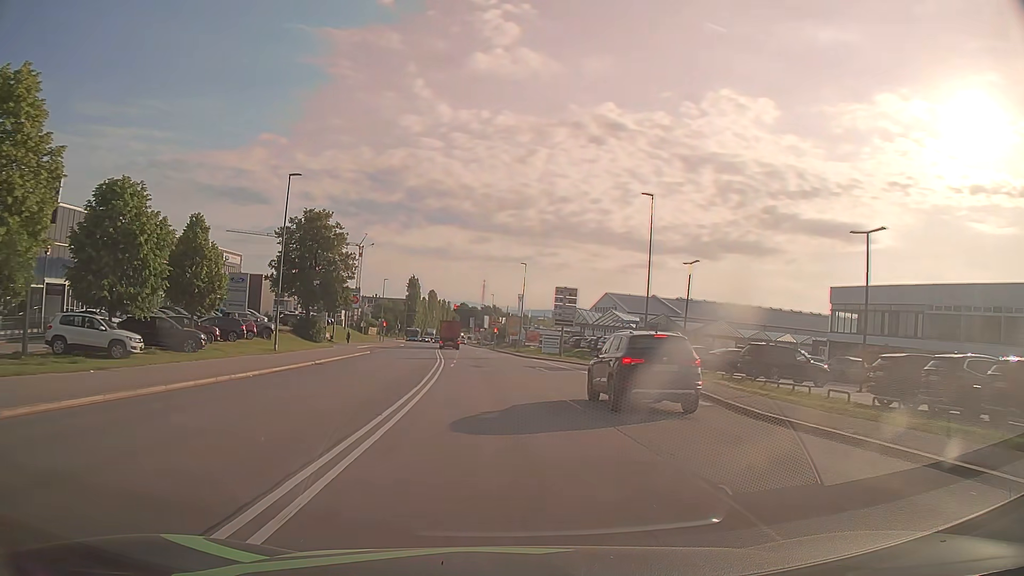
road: secondary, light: Day
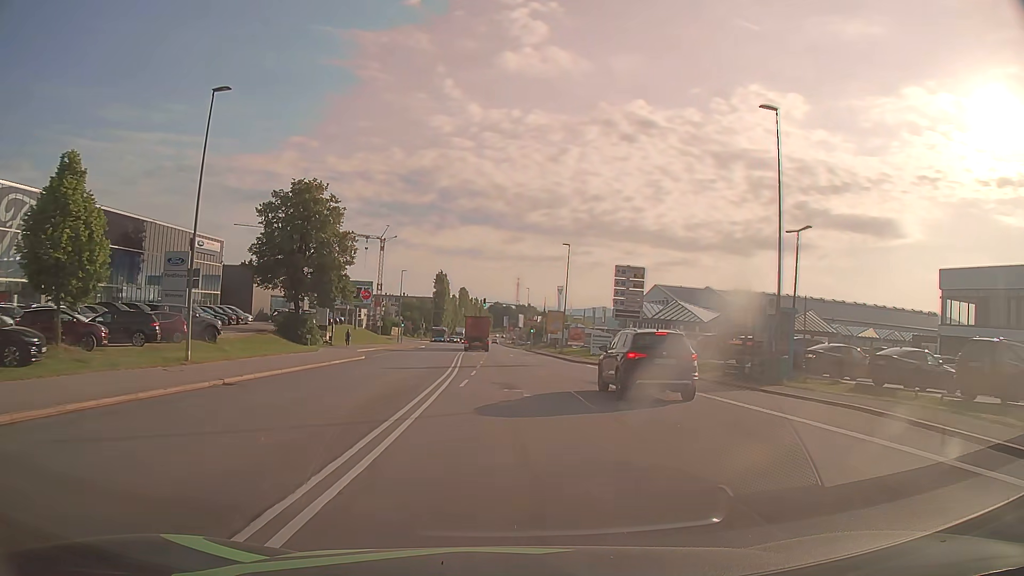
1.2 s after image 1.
(-0.4, +15.1) m; -3°
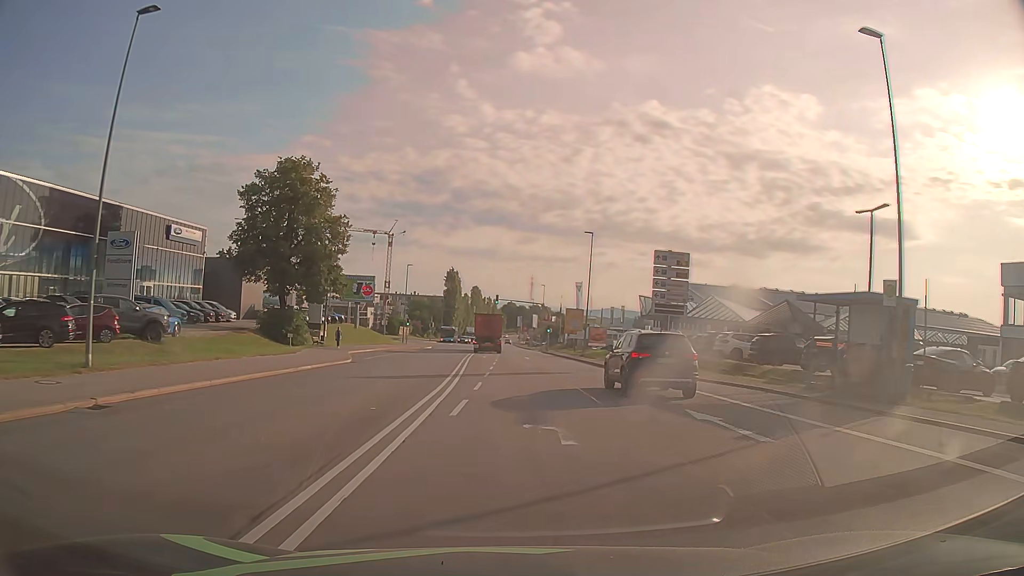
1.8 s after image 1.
(-0.1, +7.4) m; -1°
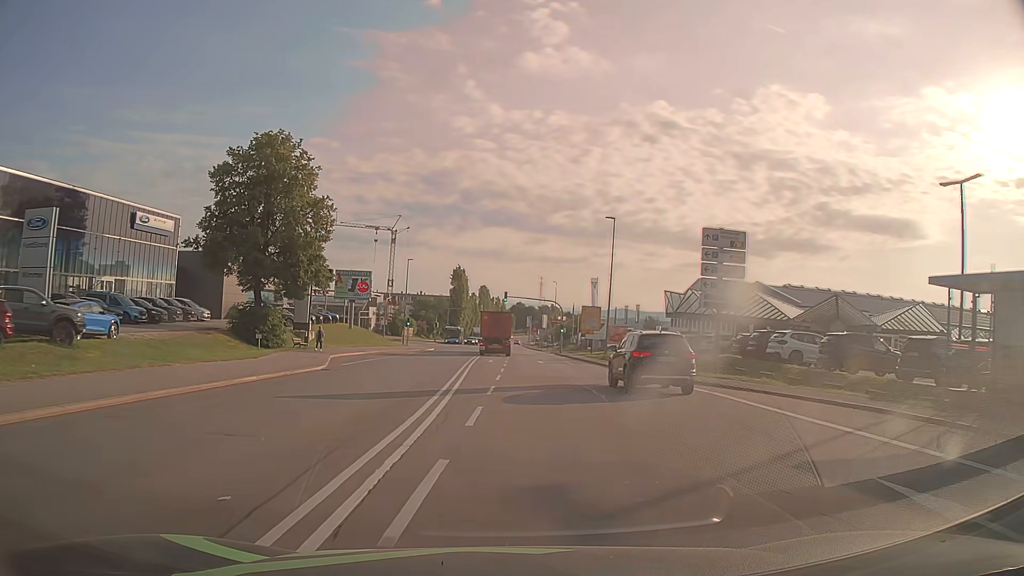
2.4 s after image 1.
(-0.1, +7.1) m; -1°
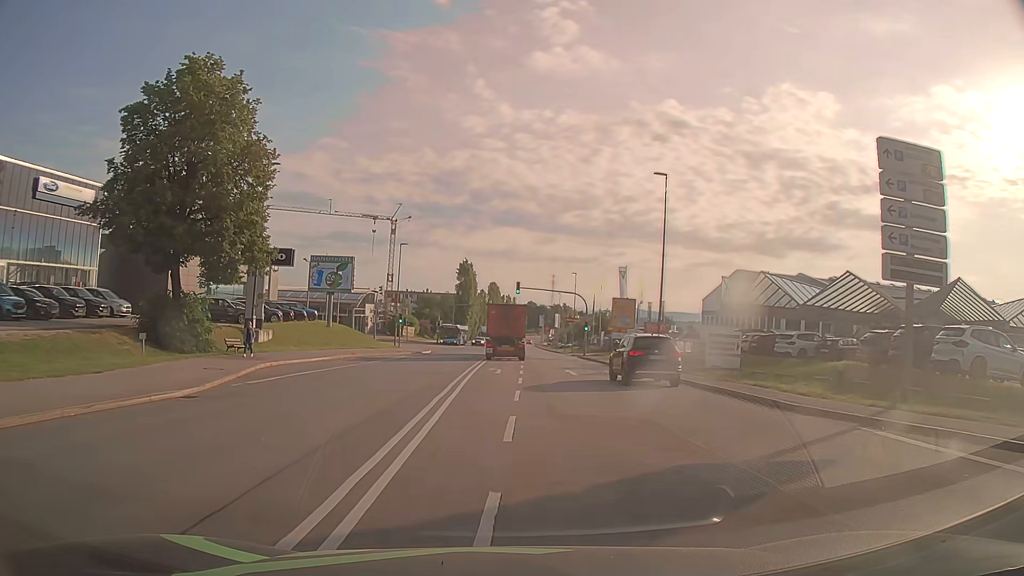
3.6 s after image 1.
(-0.1, +13.2) m; -1°
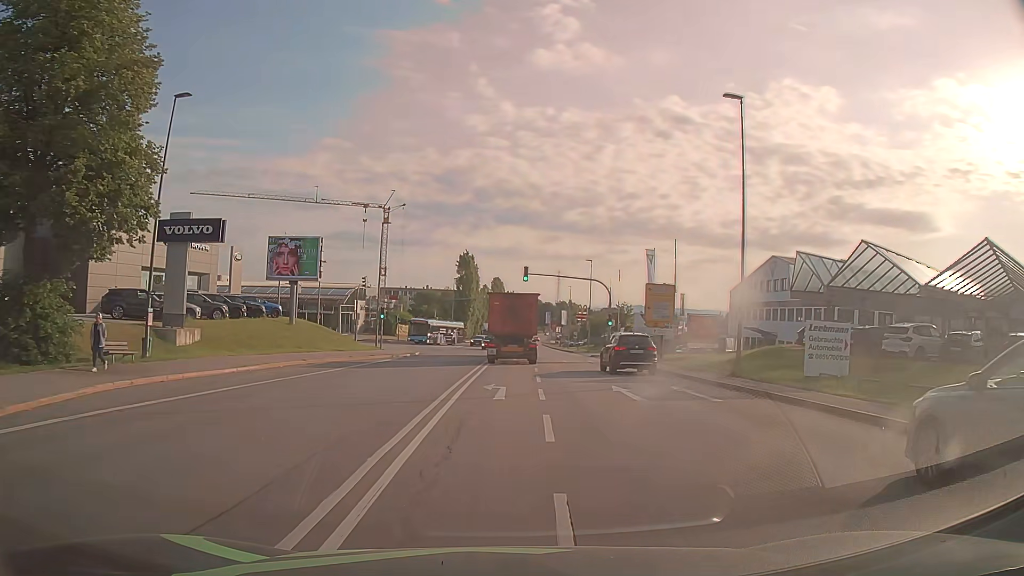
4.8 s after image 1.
(0.0, +11.8) m; 0°
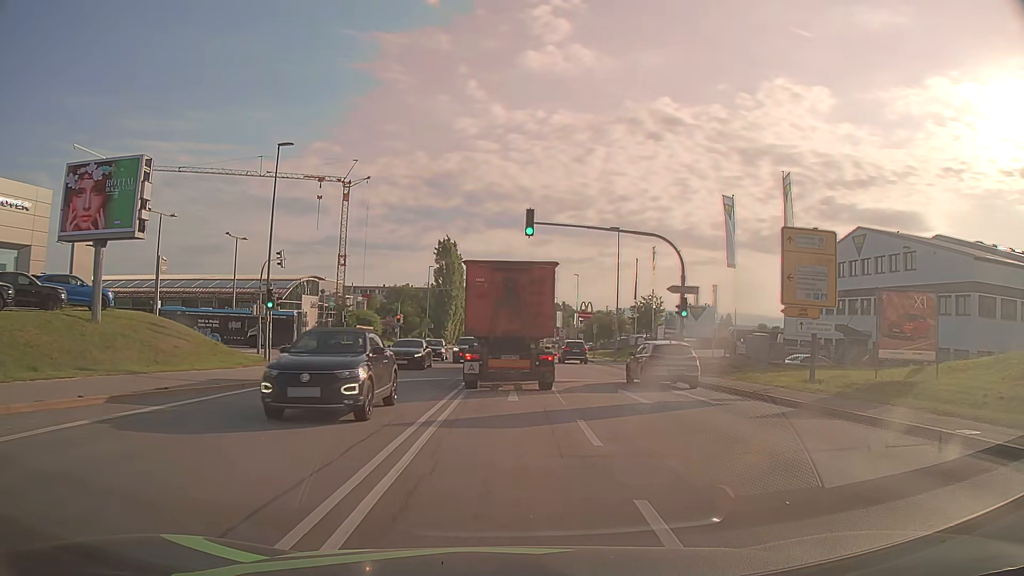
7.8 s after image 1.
(+0.1, +23.7) m; +1°
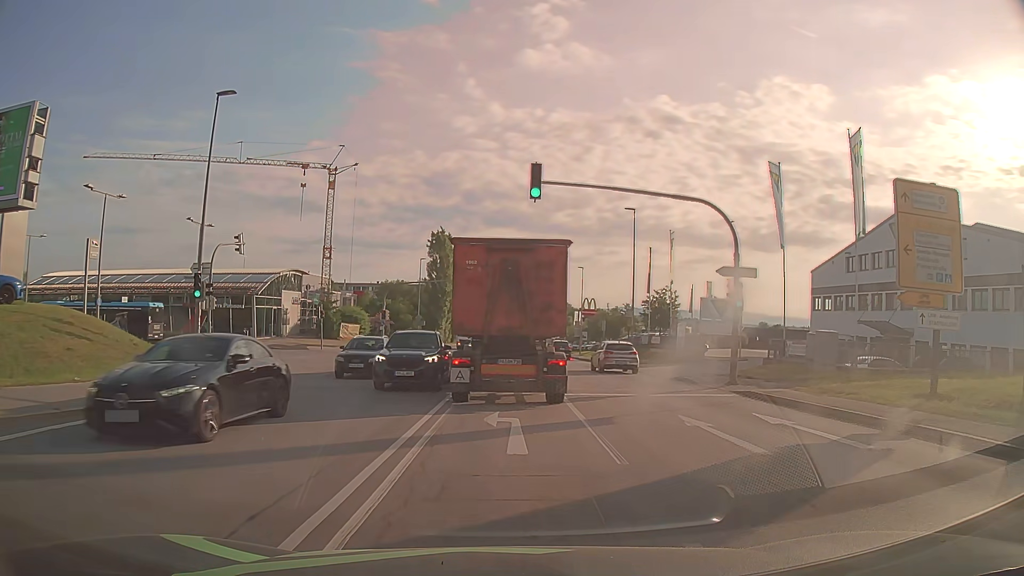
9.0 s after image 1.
(-0.1, +7.0) m; -1°
